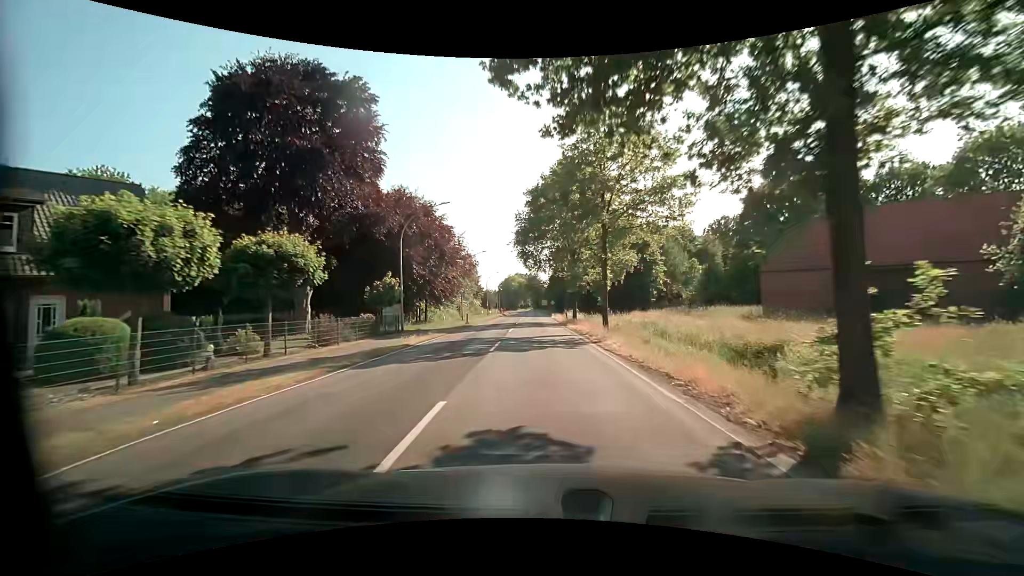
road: secondary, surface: asphalt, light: Day
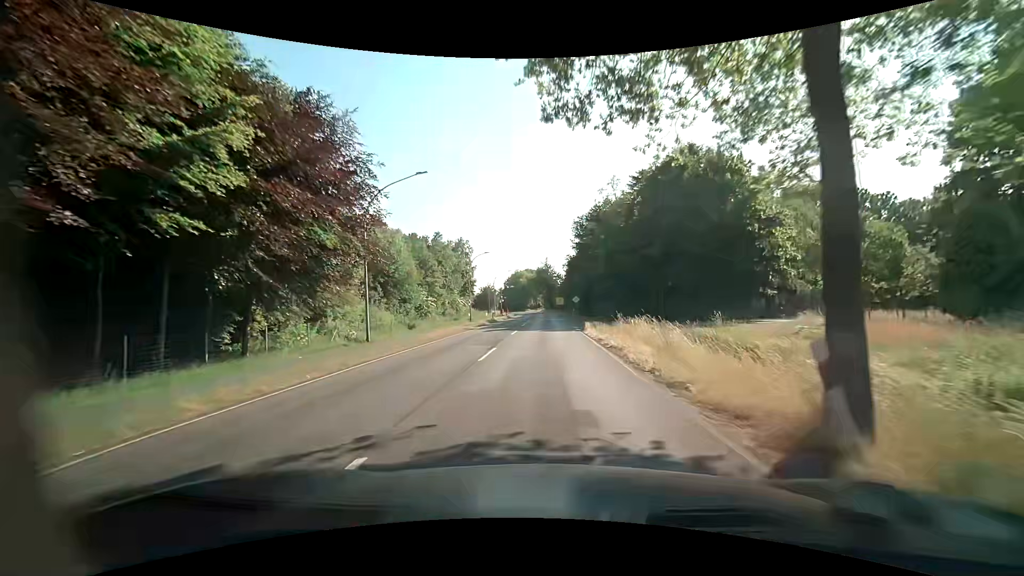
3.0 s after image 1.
(-0.7, +38.8) m; -2°
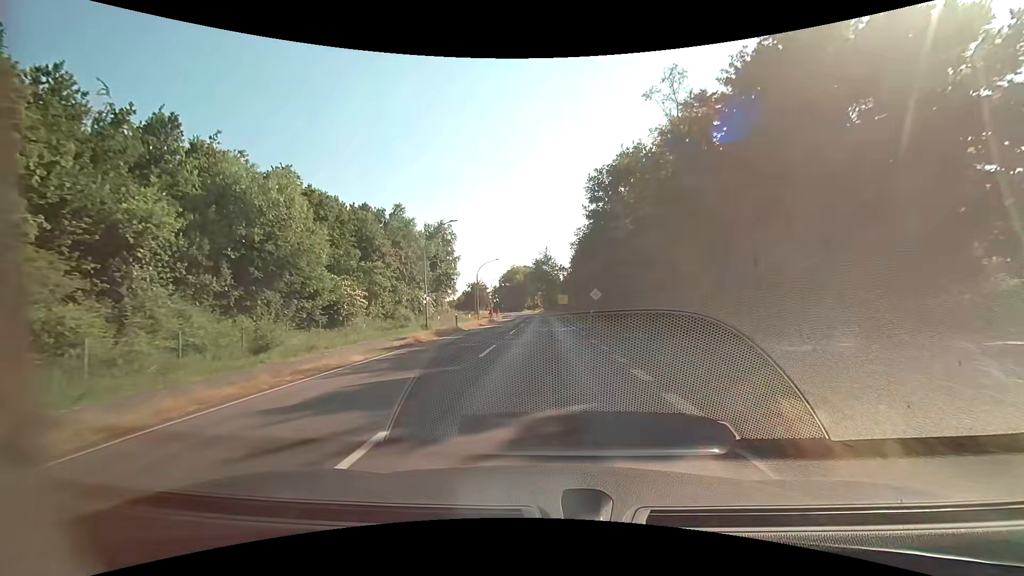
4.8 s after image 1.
(0.0, +23.4) m; 0°
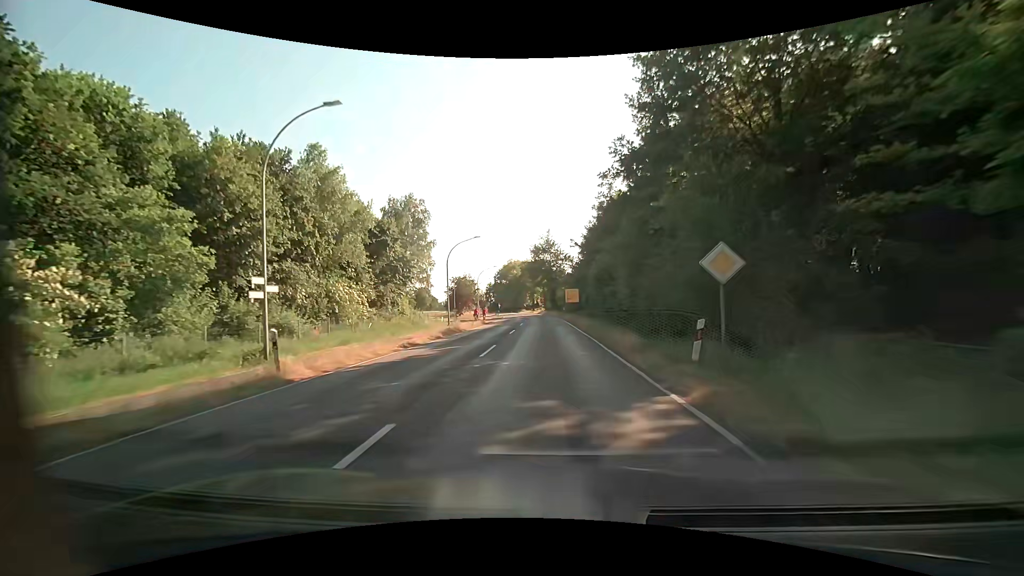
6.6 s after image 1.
(-0.1, +23.9) m; -1°
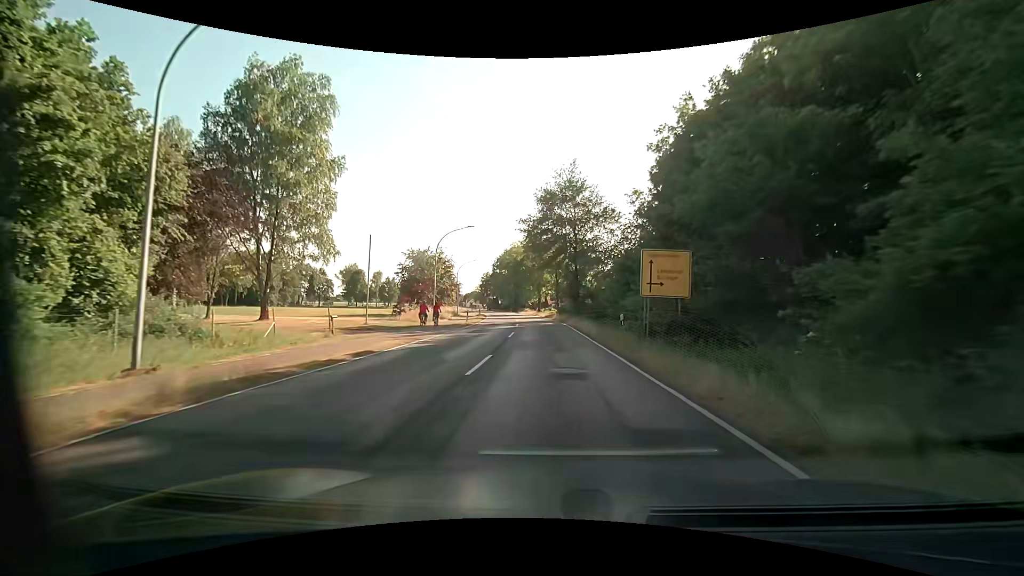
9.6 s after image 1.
(-0.2, +40.6) m; -1°
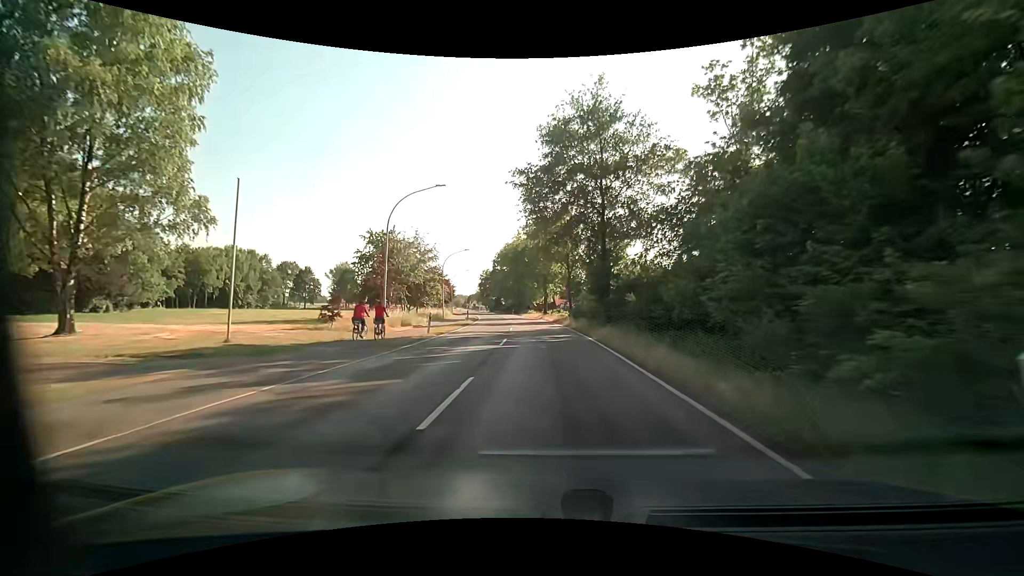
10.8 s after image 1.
(-0.1, +16.4) m; -1°
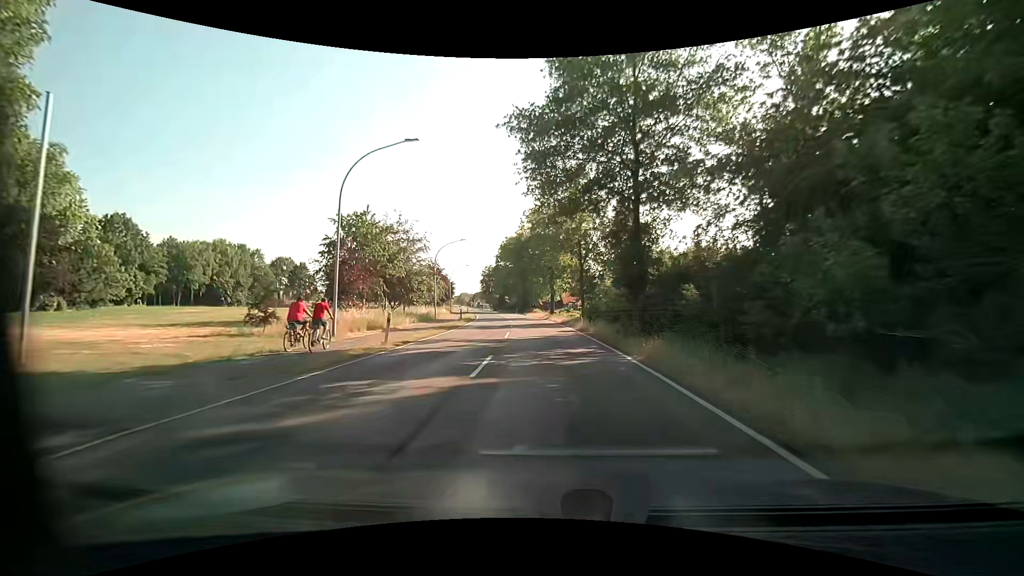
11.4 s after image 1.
(0.0, +8.2) m; 0°
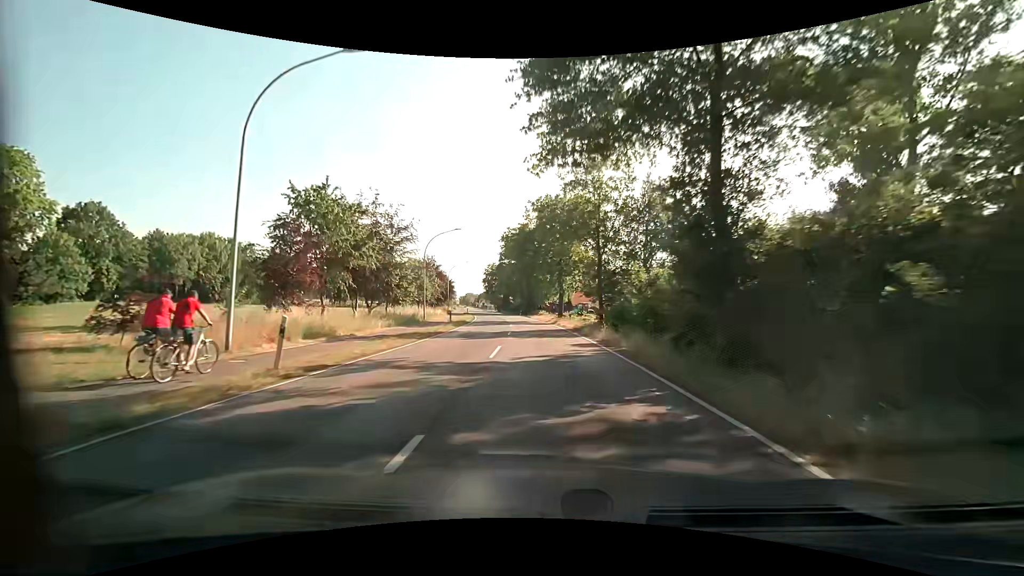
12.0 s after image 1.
(-0.1, +8.2) m; -1°
(0, +10) (0, +20) (-1, +30) (-1, +40) (-2, +50) (-3, +60) (-4, +70) (-5, +80) (-7, +90) (-8, +100) m
